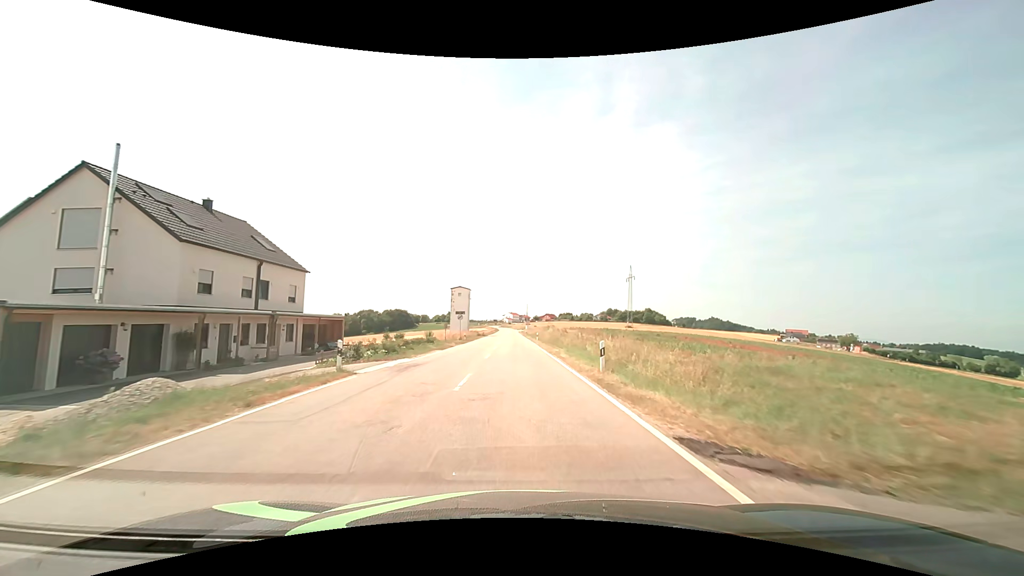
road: tertiary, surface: asphalt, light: Day
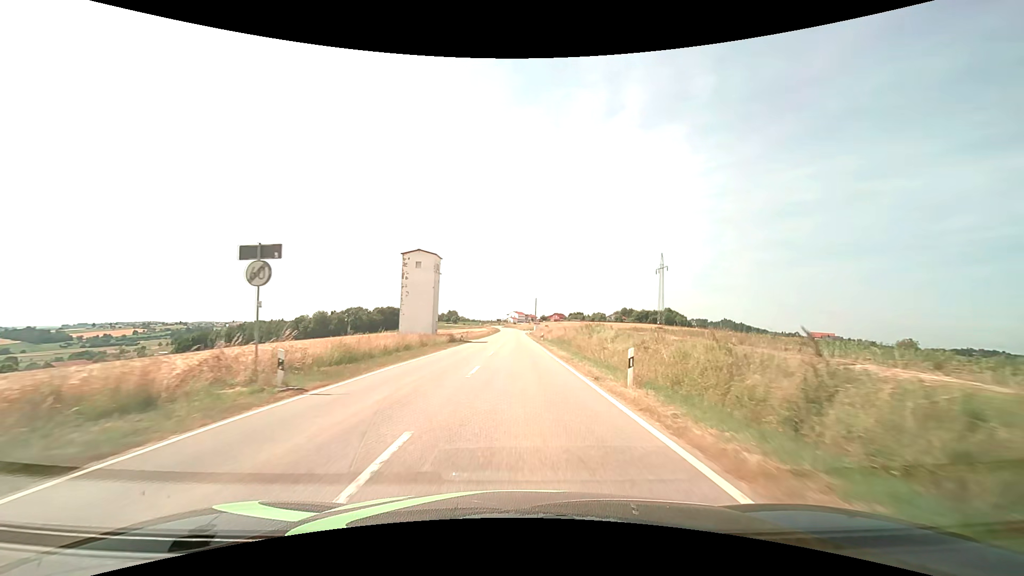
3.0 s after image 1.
(-0.4, +44.0) m; -1°
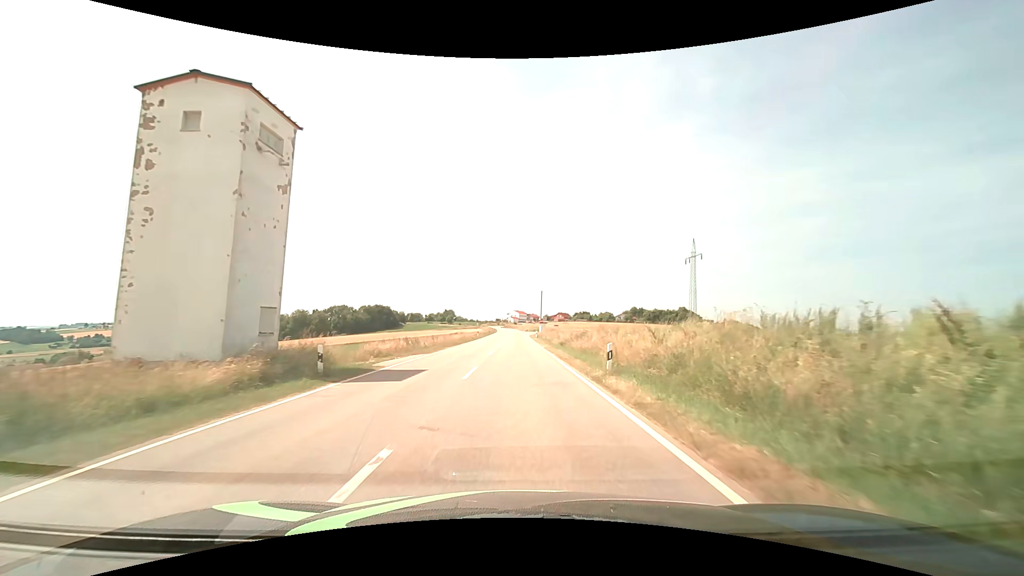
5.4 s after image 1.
(0.0, +35.6) m; 0°
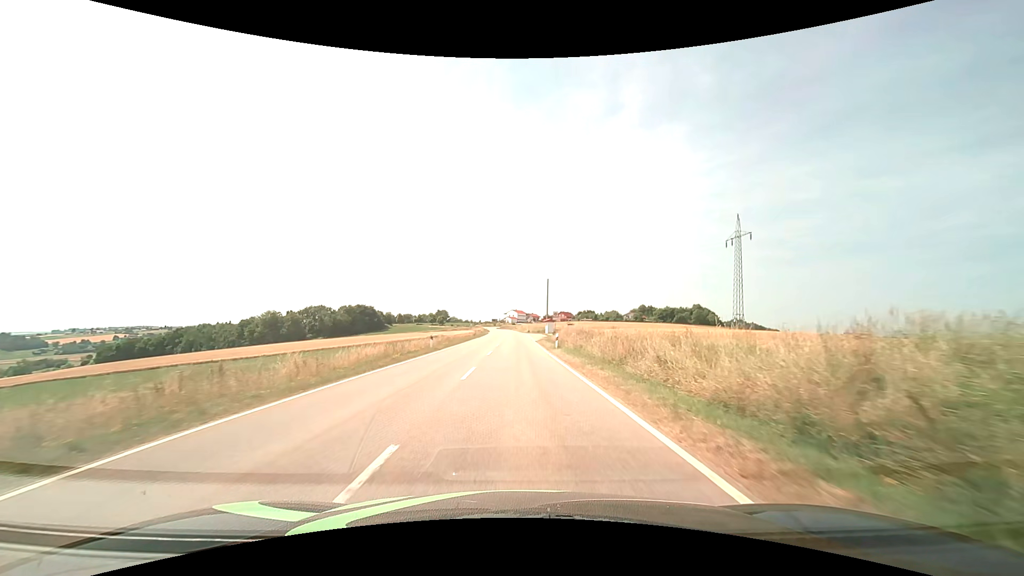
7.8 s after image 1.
(0.0, +35.8) m; 0°
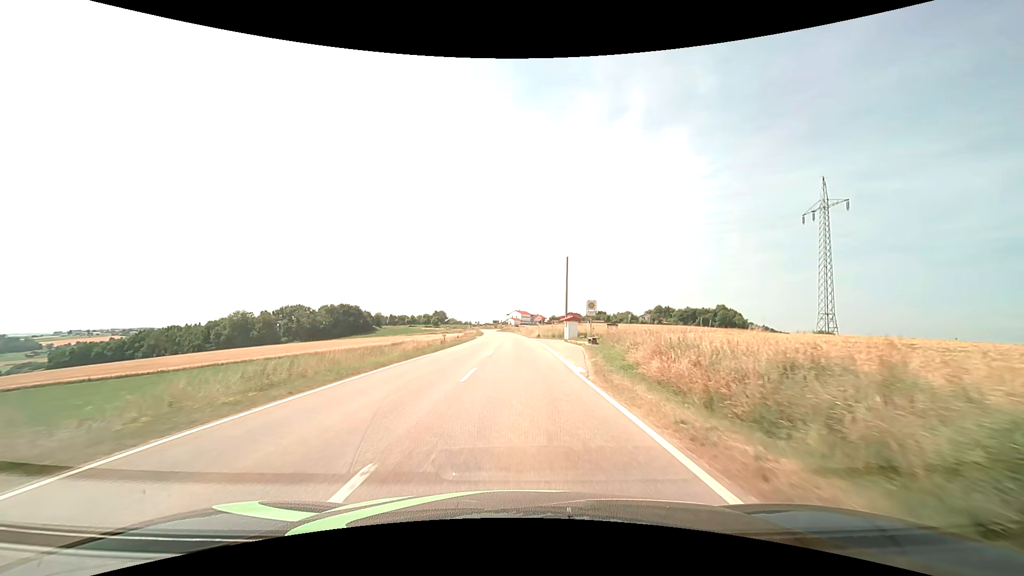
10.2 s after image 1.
(-0.1, +35.8) m; 0°
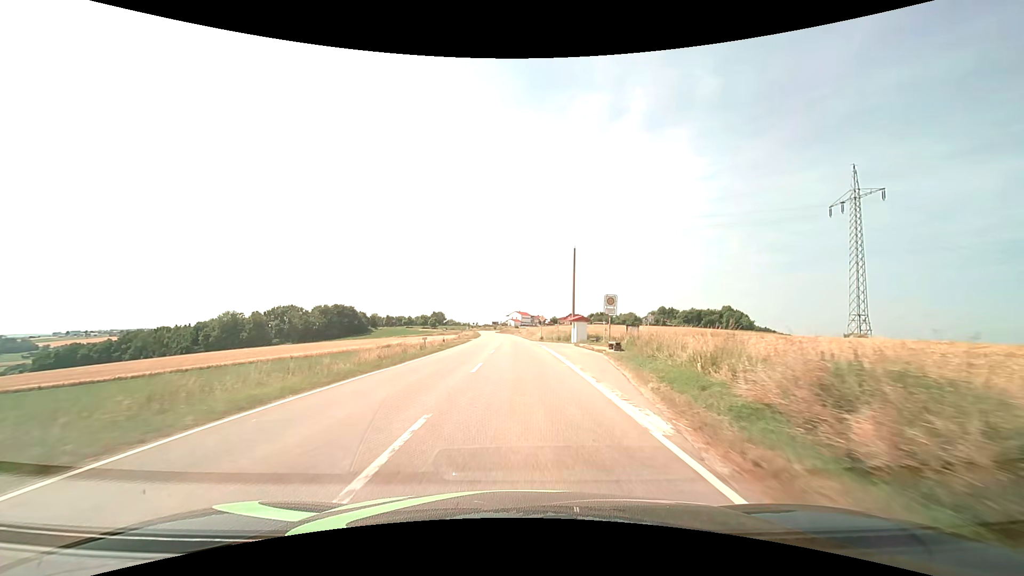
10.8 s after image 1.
(0.0, +8.9) m; 0°
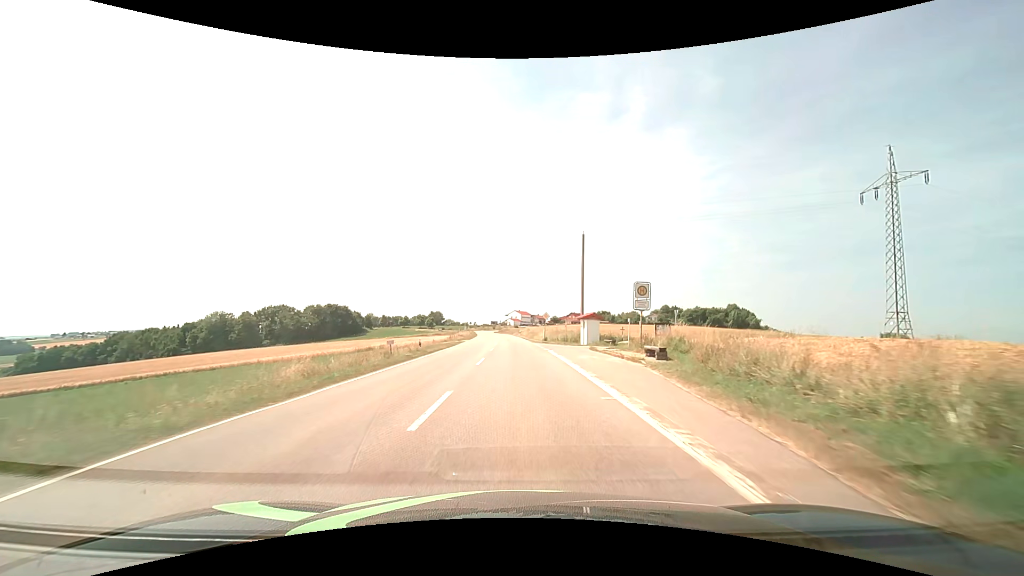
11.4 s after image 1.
(0.0, +8.9) m; 0°
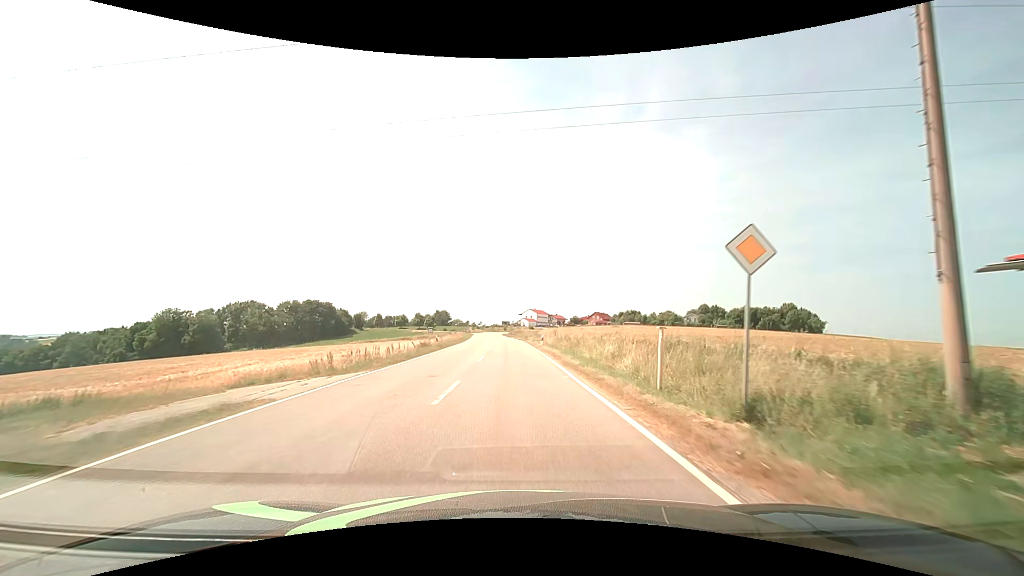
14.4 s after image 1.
(-0.3, +44.1) m; -2°
(0, +10) (0, +20) (0, +30) (-1, +40) (-1, +50) (-2, +60) (-2, +70) (-3, +80) (-4, +90) (-4, +100) m
